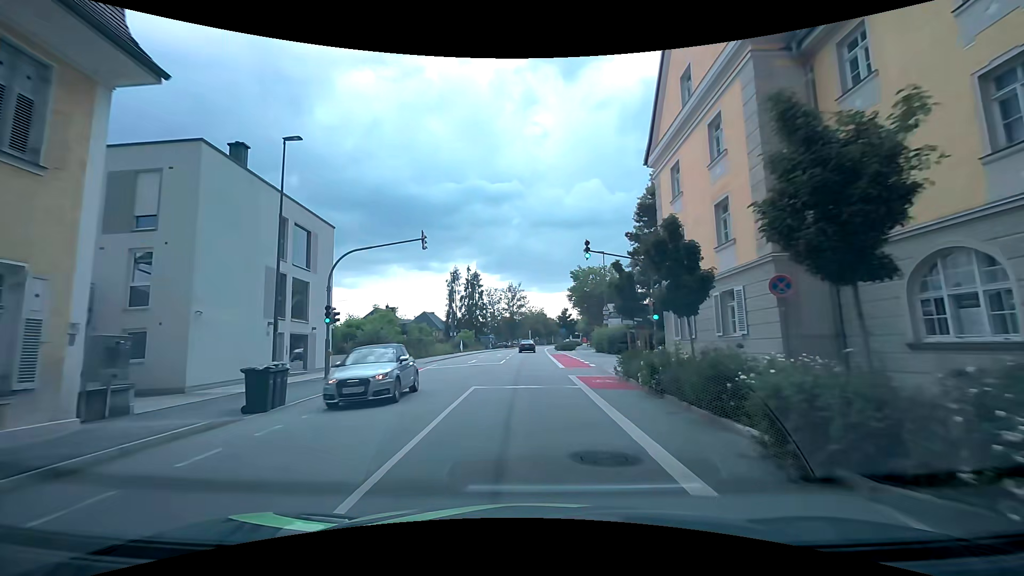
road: tertiary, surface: asphalt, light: Day
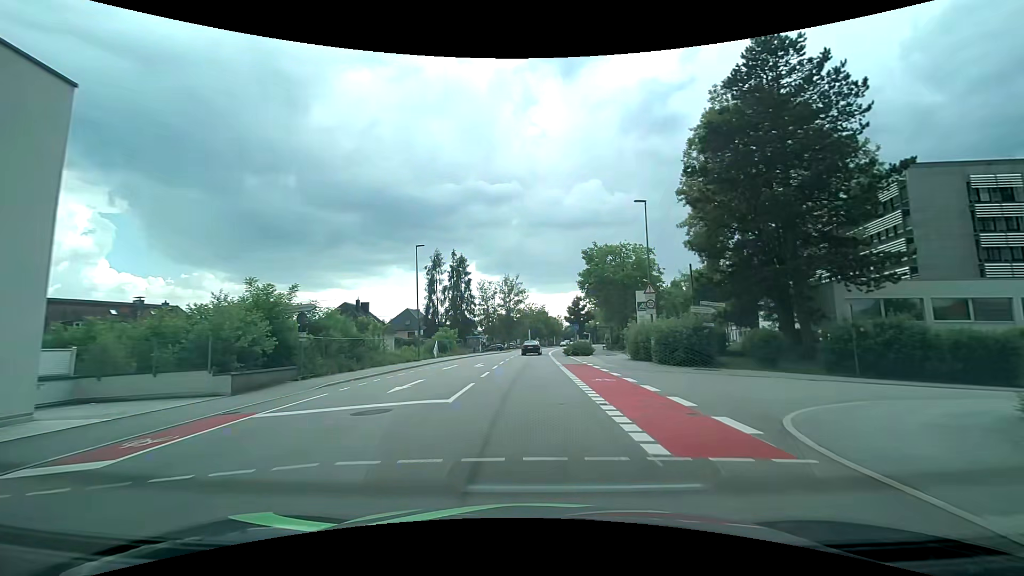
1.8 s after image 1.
(+0.1, +18.9) m; 0°
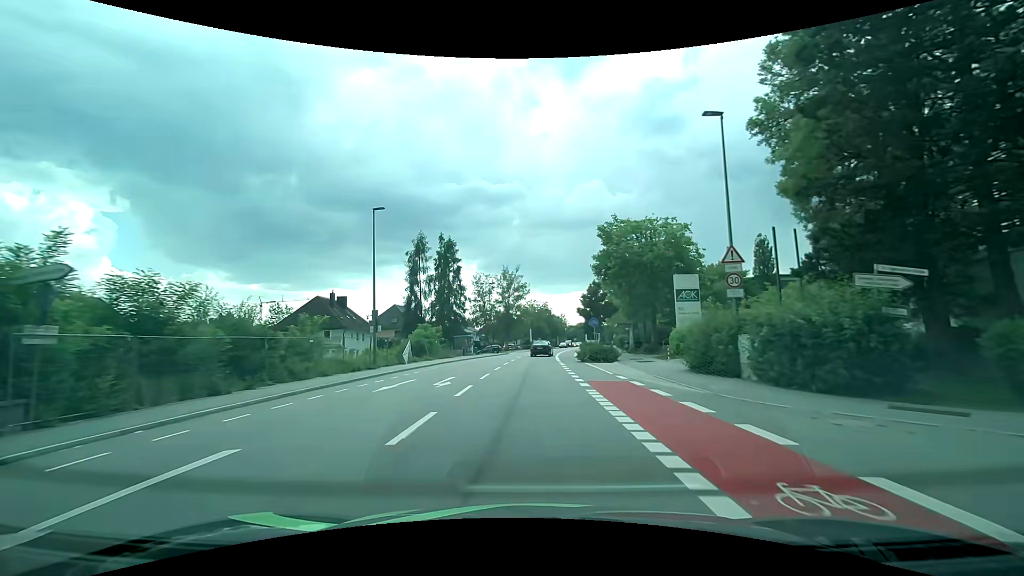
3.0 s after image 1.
(0.0, +12.7) m; 0°
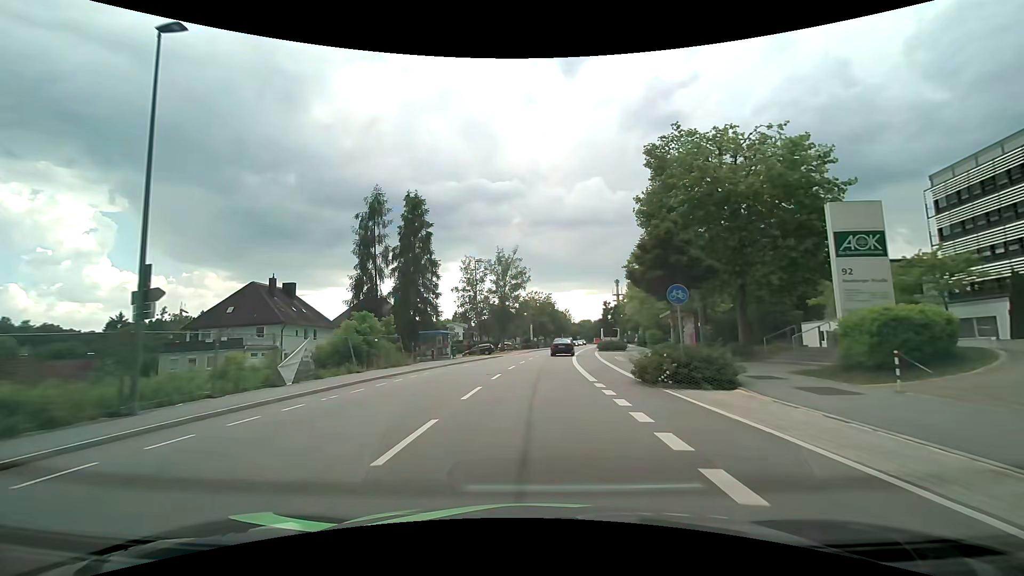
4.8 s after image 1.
(0.0, +19.0) m; 0°
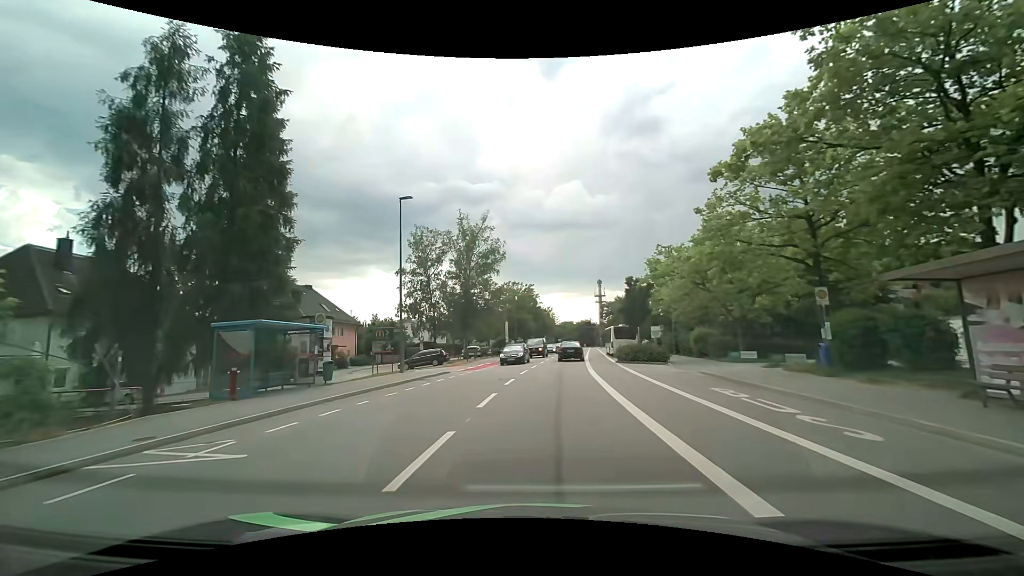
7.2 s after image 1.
(+0.4, +24.6) m; +2°
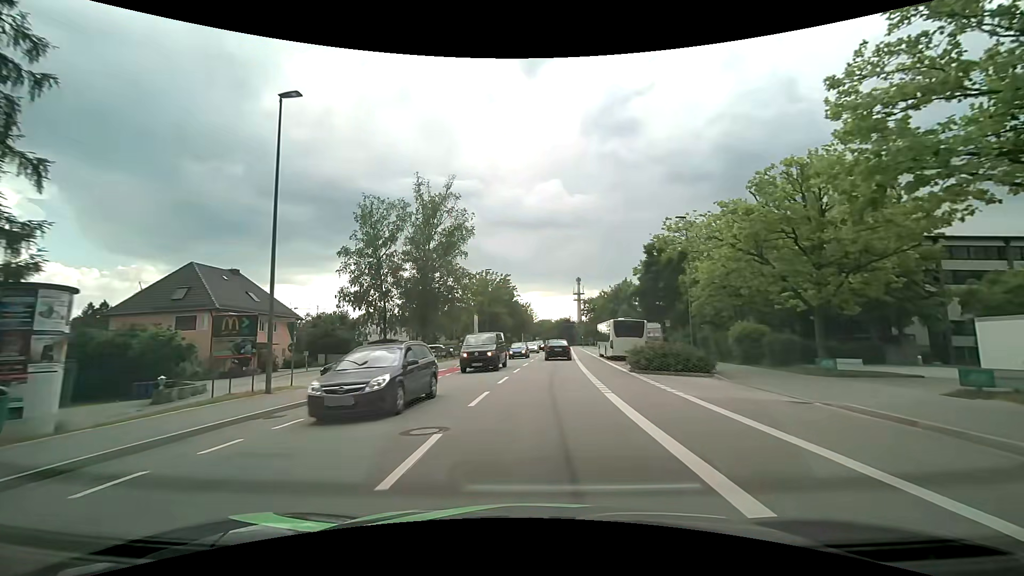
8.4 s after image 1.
(+0.2, +11.9) m; +2°
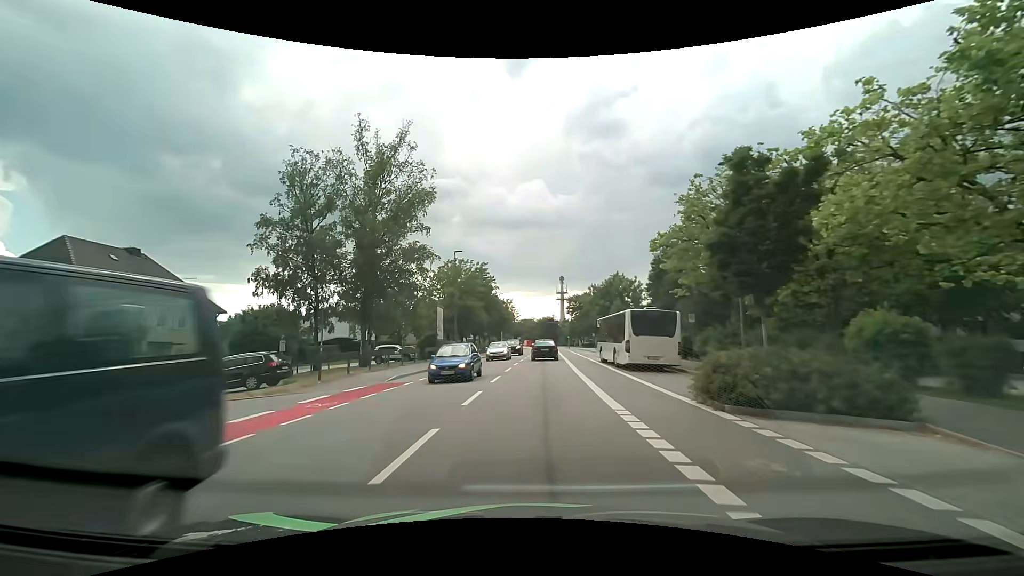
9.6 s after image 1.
(+0.3, +11.8) m; +3°
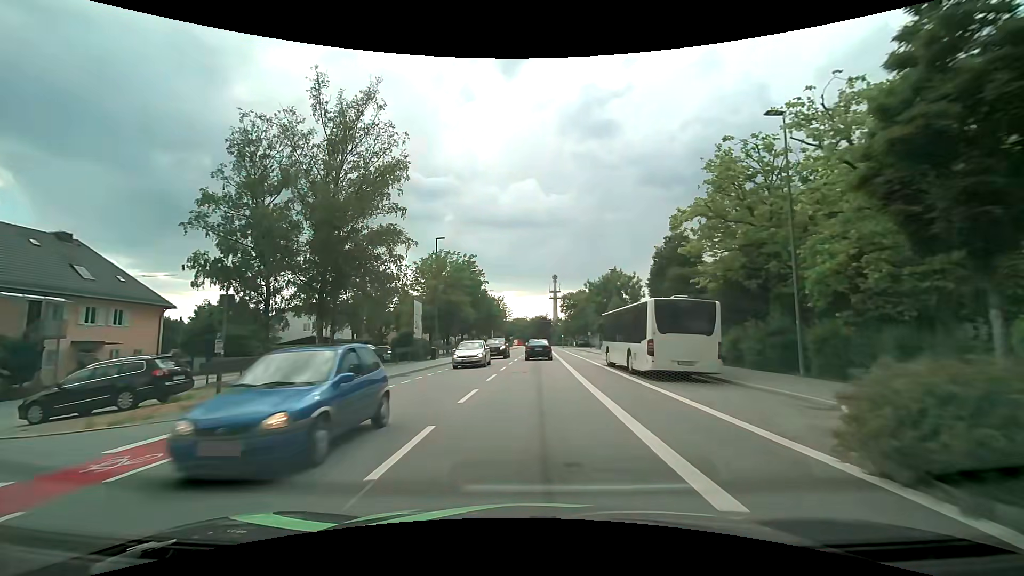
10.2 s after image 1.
(0.0, +5.9) m; 0°
(0, +10) (+1, +20) (+1, +30) (+1, +40) (+1, +50) (+2, +60) (+2, +70) (+2, +80) (+3, +90) (+3, +100) m
